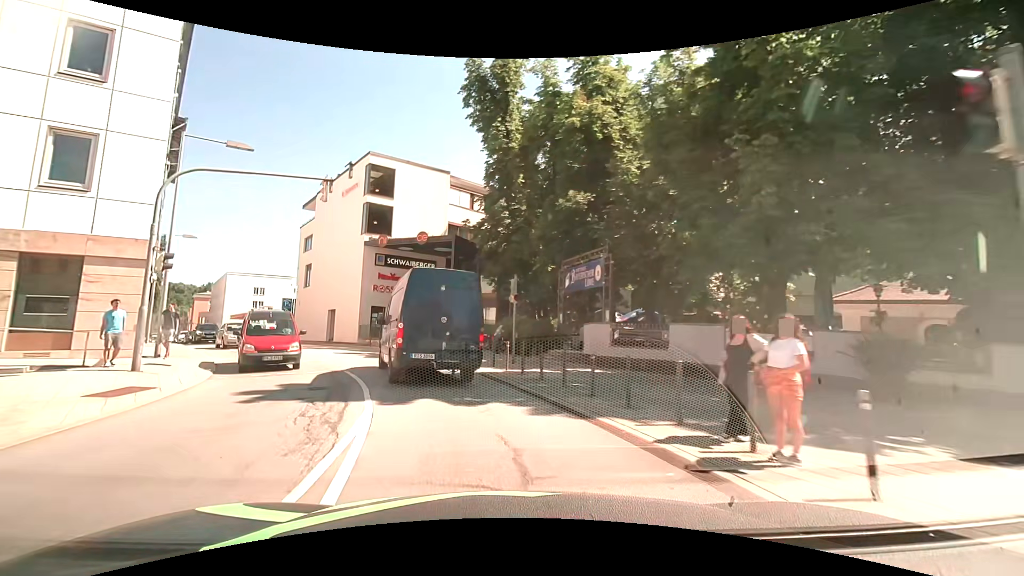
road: primary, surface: asphalt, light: Day
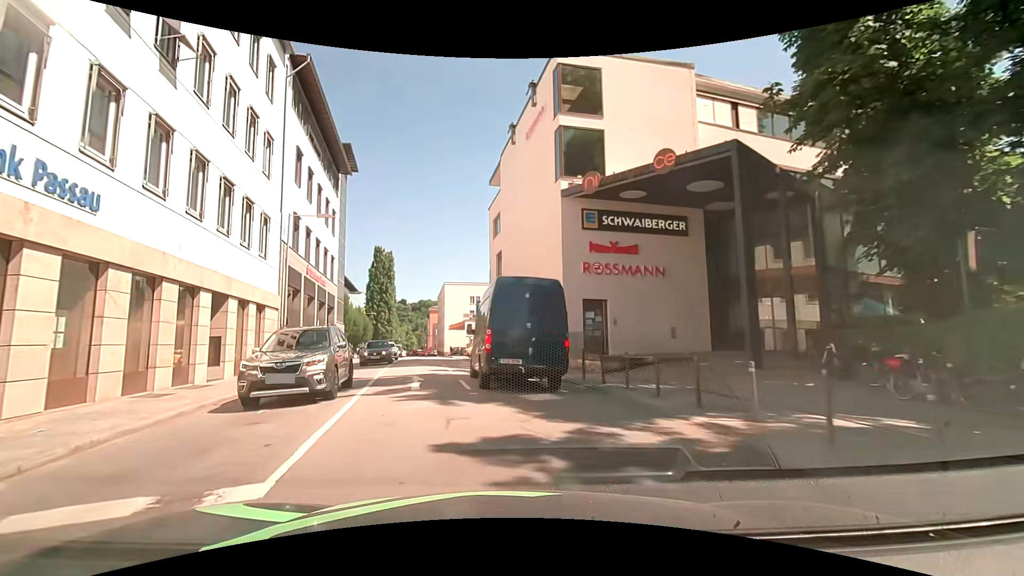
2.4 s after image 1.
(-3.5, +17.4) m; -24°
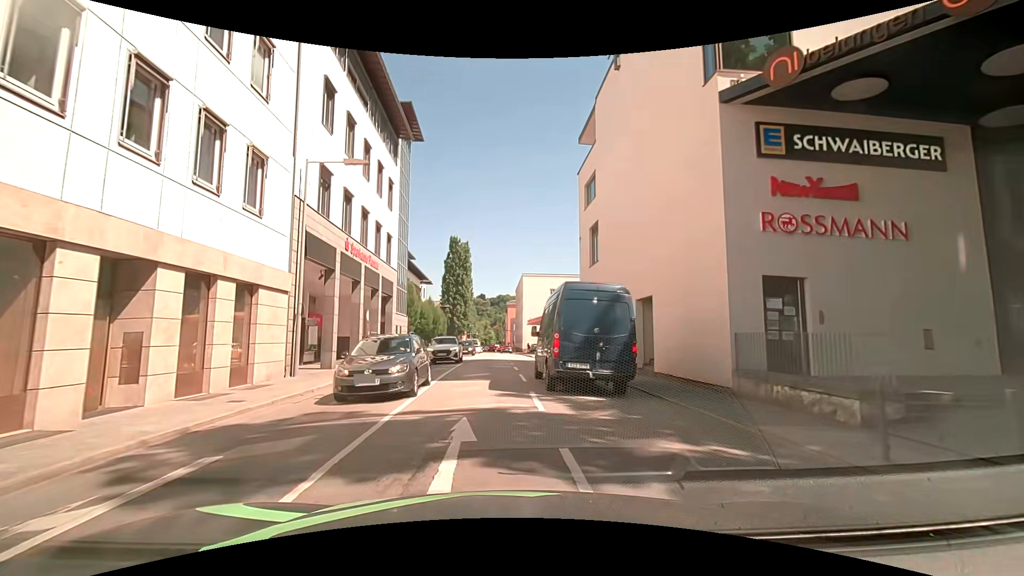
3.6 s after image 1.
(-1.2, +8.8) m; -13°
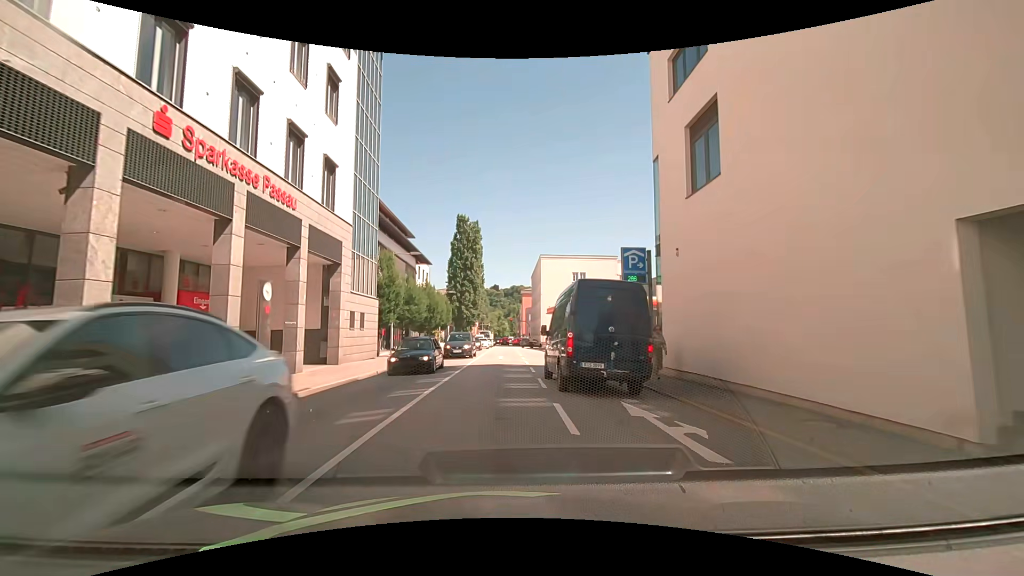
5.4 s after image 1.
(+0.1, +14.3) m; 0°
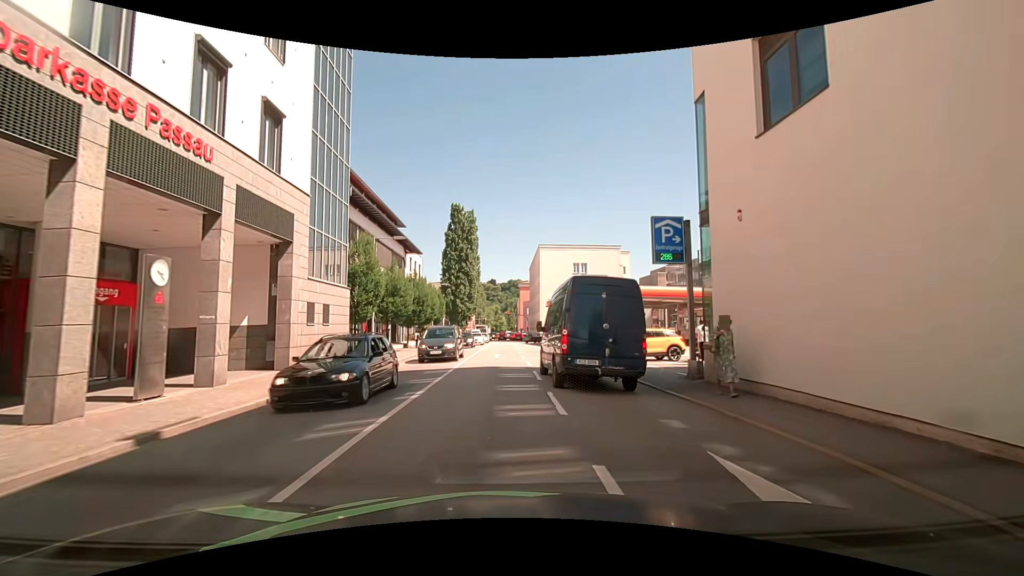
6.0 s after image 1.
(0.0, +4.7) m; +1°
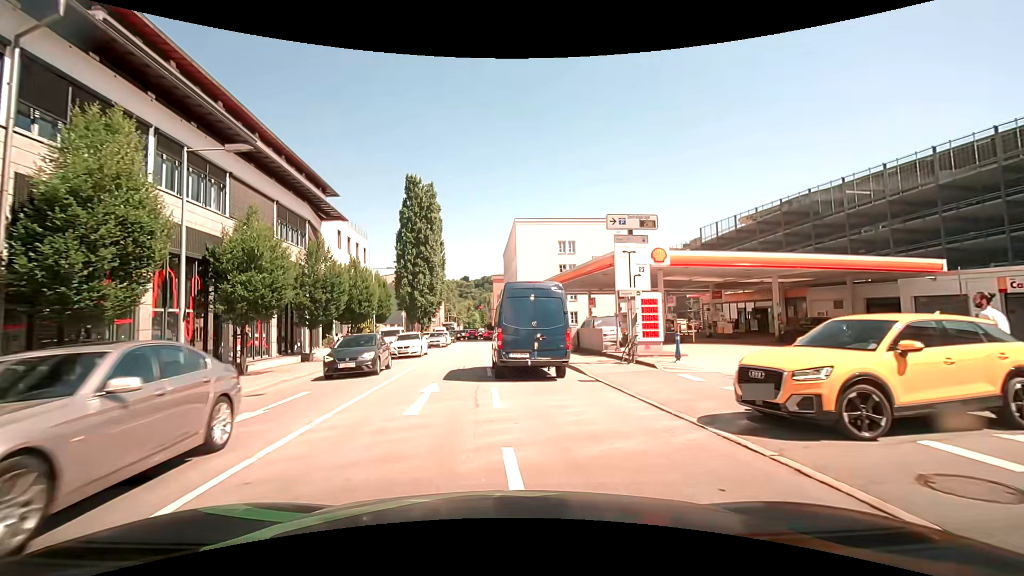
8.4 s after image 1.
(+0.2, +17.2) m; +2°
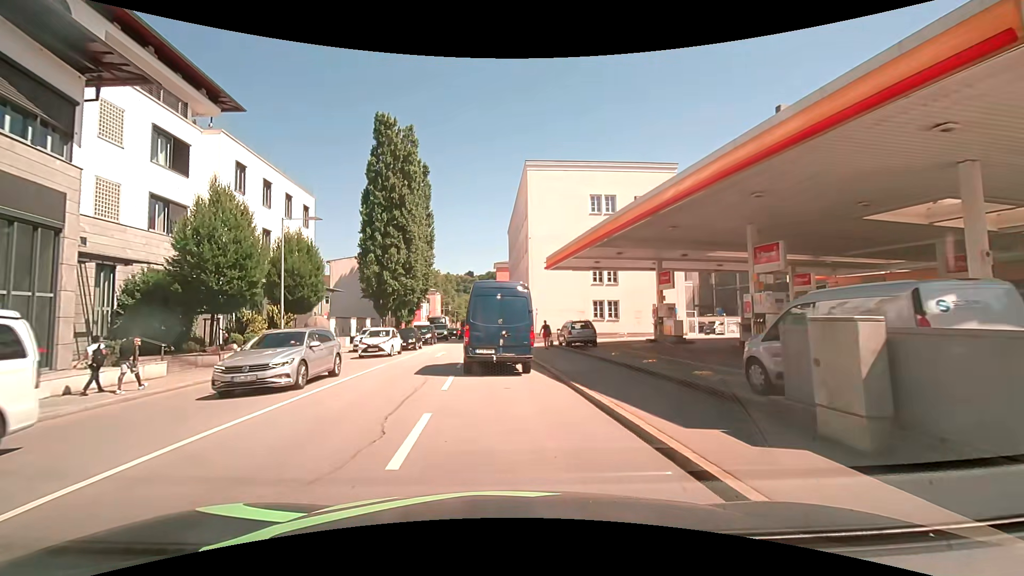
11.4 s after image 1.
(0.0, +21.9) m; -1°
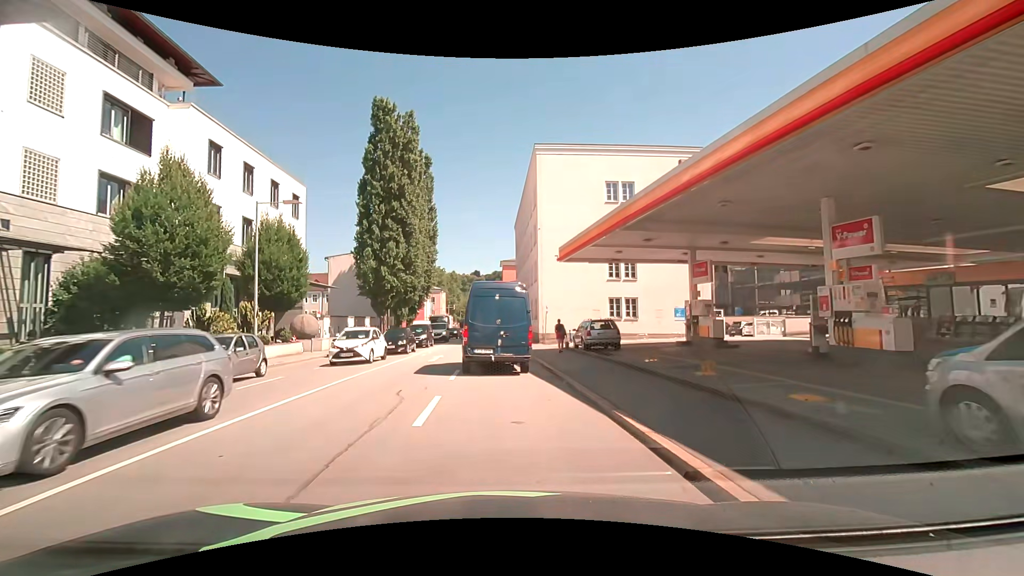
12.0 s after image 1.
(0.0, +4.0) m; 0°
